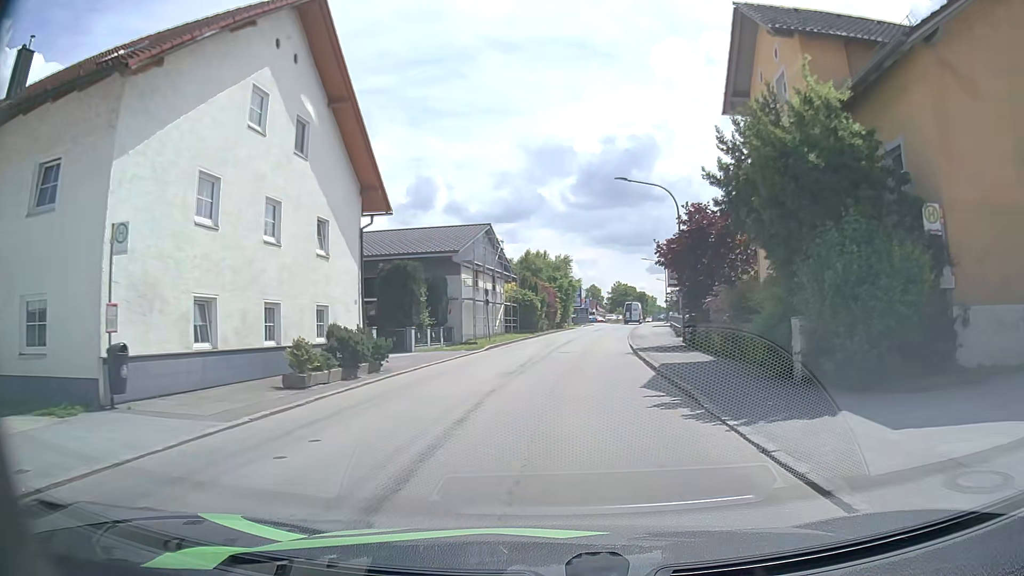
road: unclassified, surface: asphalt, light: Day
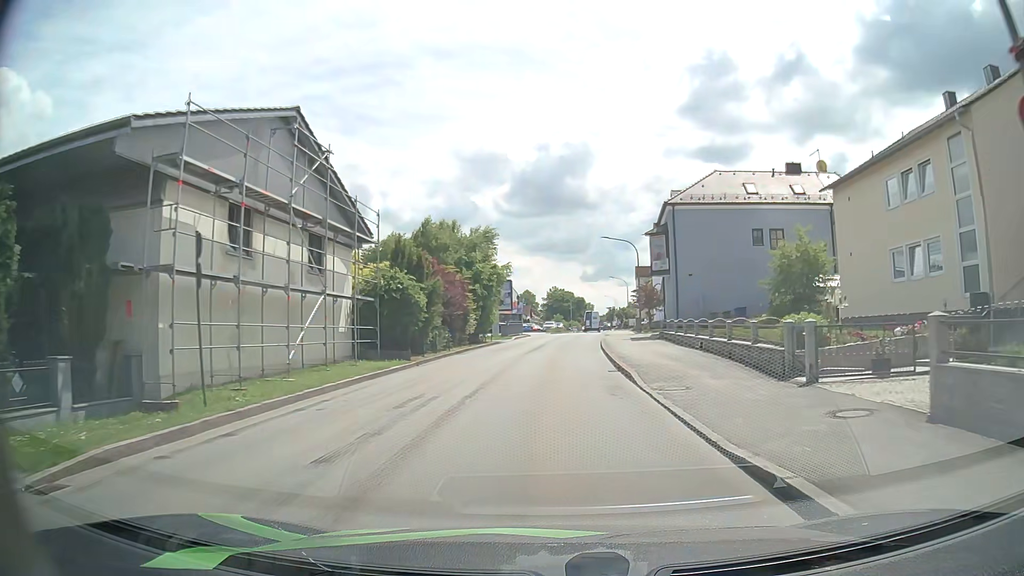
(+1.7, +25.6) m; +7°
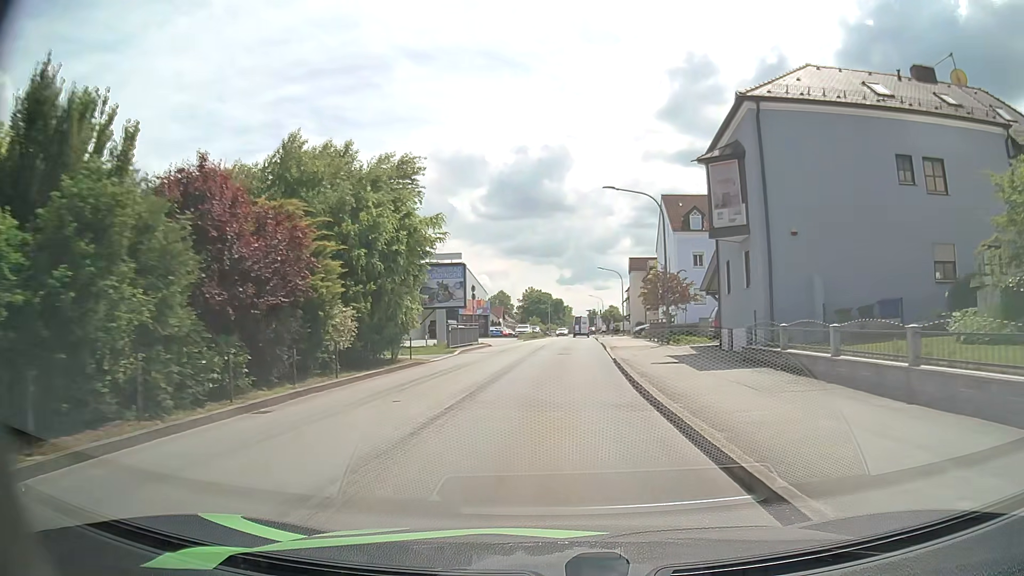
(+0.3, +20.1) m; +2°
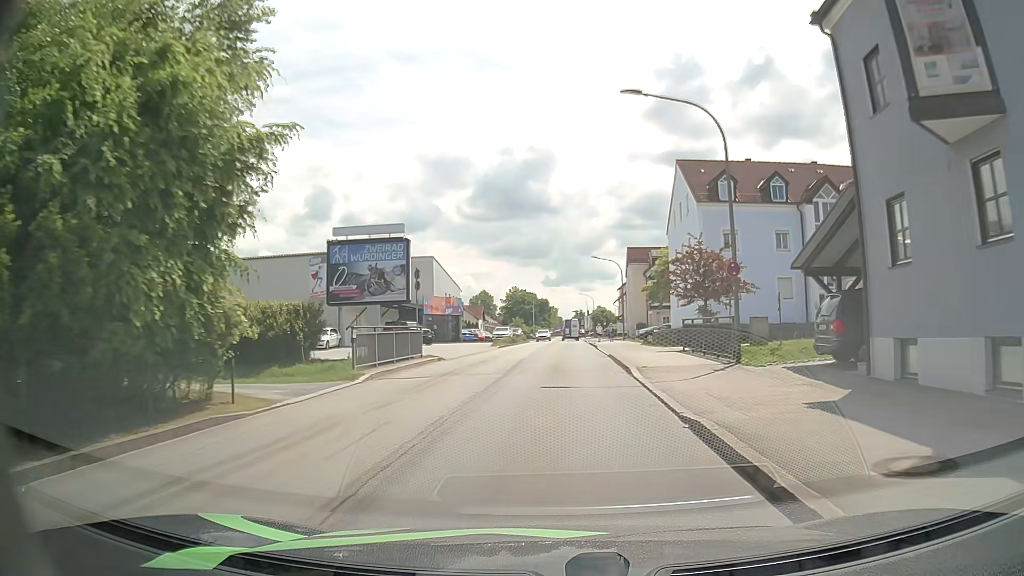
(+0.1, +13.6) m; +1°
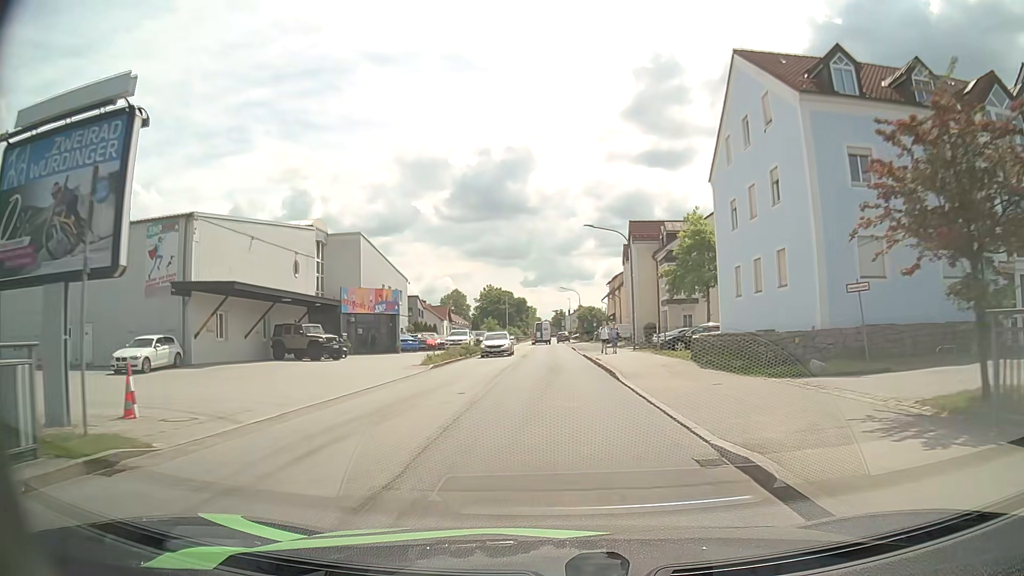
(+0.4, +20.0) m; +2°
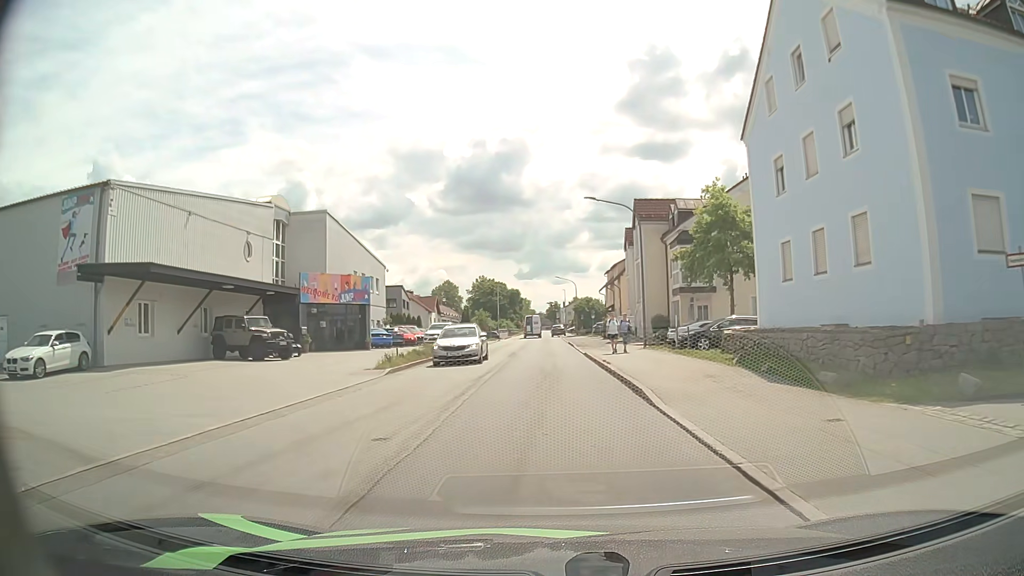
(+0.1, +6.6) m; 0°
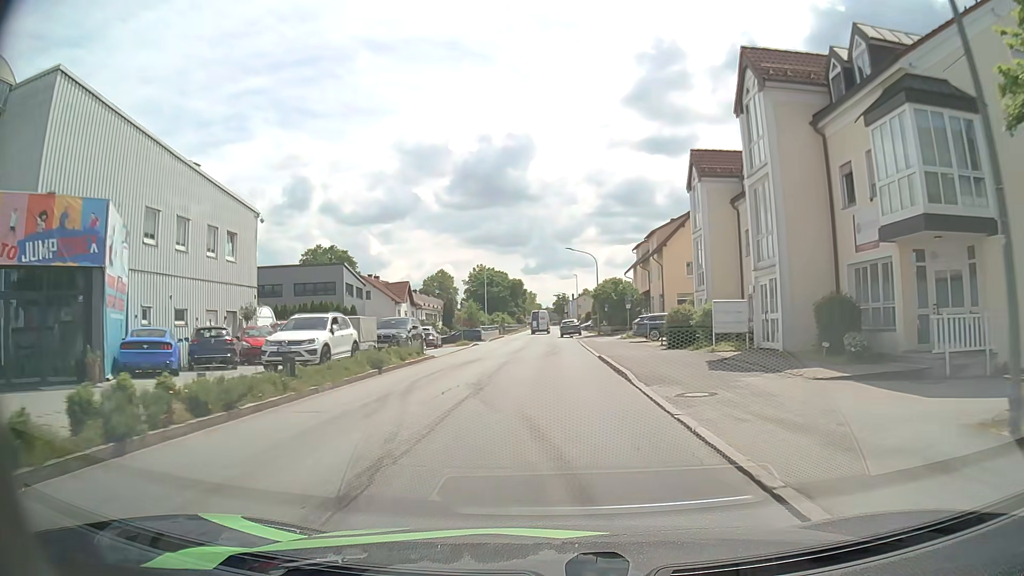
(+0.1, +27.4) m; 0°
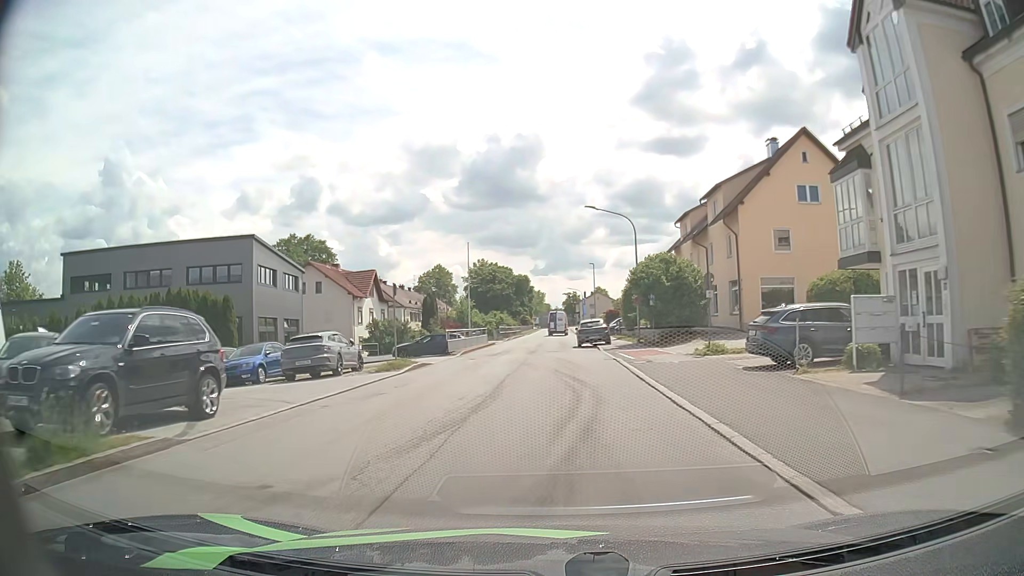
(-0.2, +20.8) m; -1°
(0, +10) (-1, +20) (-1, +30) (-1, +40) (-1, +50) (0, +60) (0, +70) (+1, +80) (+1, +90) (+2, +100) m
